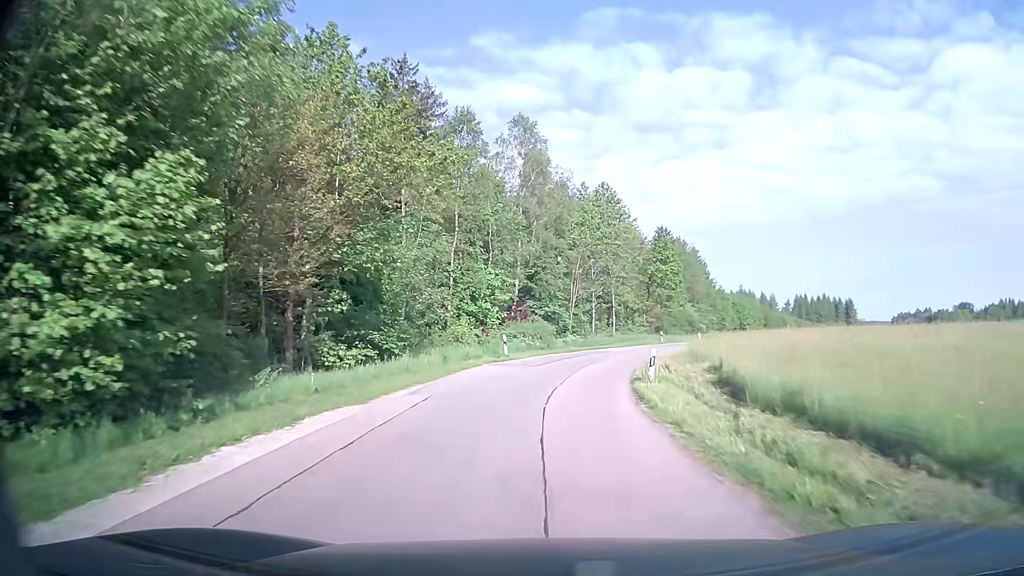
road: unclassified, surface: asphalt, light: Day
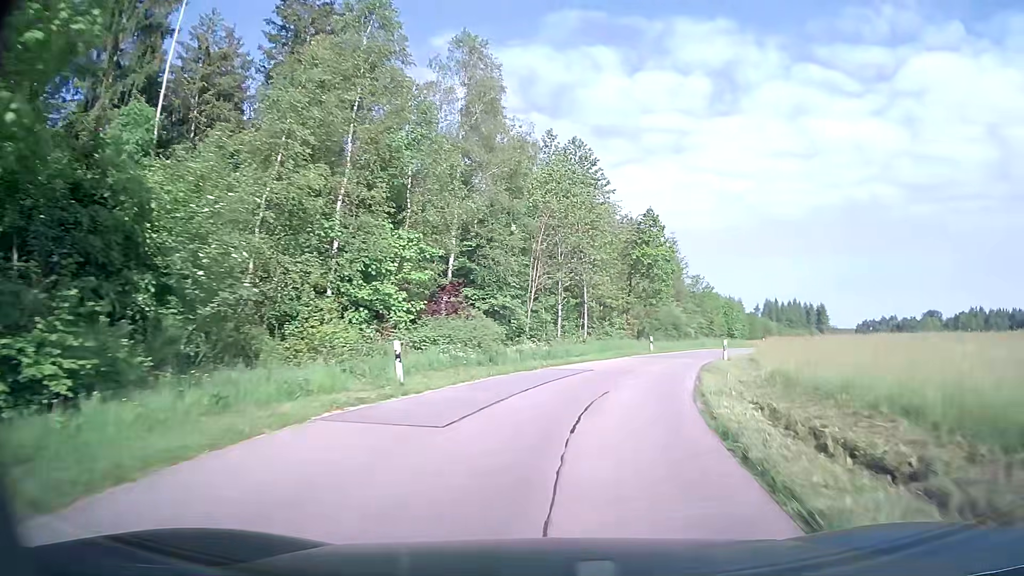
(+0.3, +15.2) m; +4°
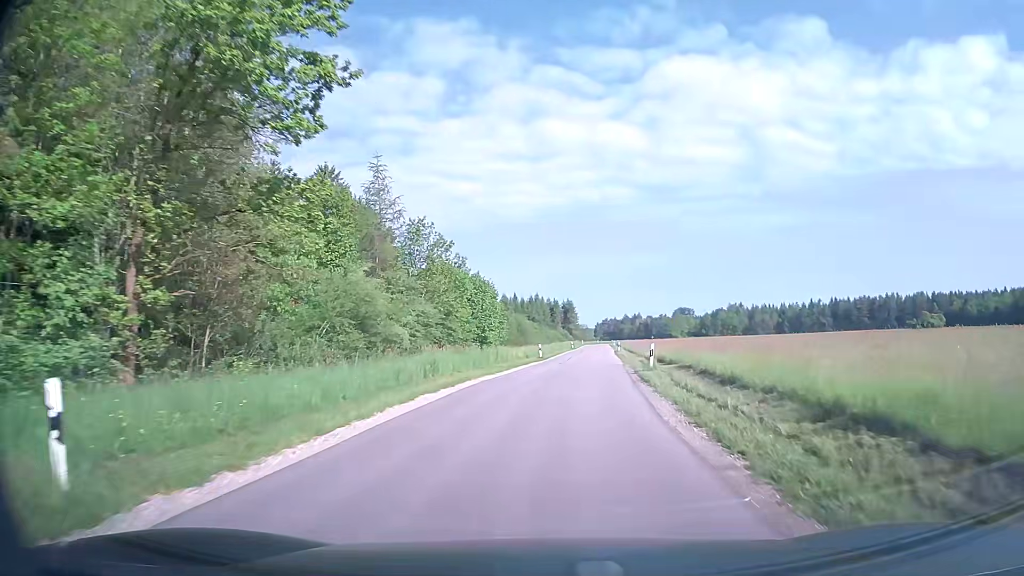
(+7.6, +35.8) m; +24°
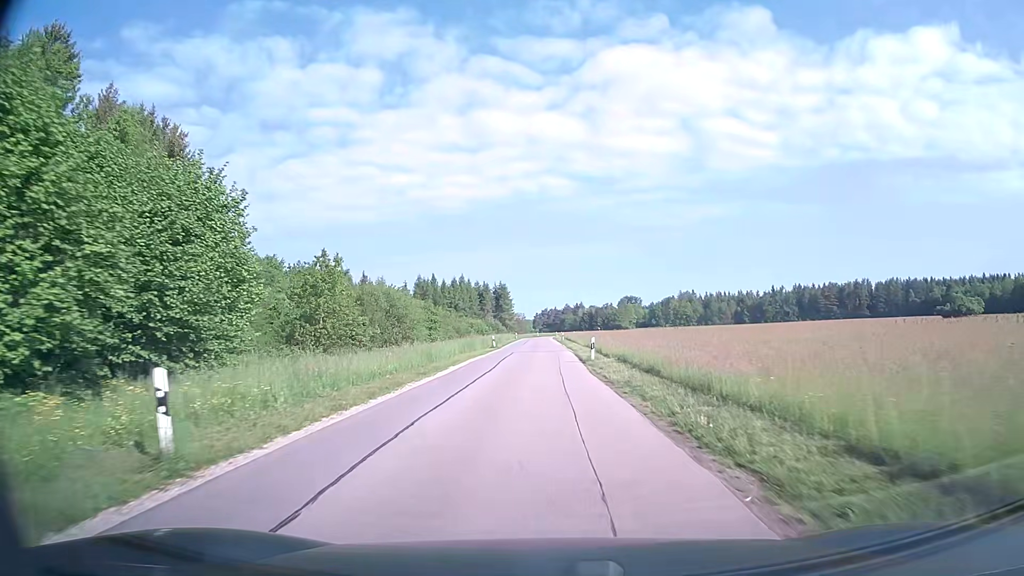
(+2.5, +39.9) m; +5°
(0, +10) (0, +20) (0, +30) (0, +40) (0, +50) (0, +60) (0, +70) (0, +80) (0, +90) (0, +100) m
